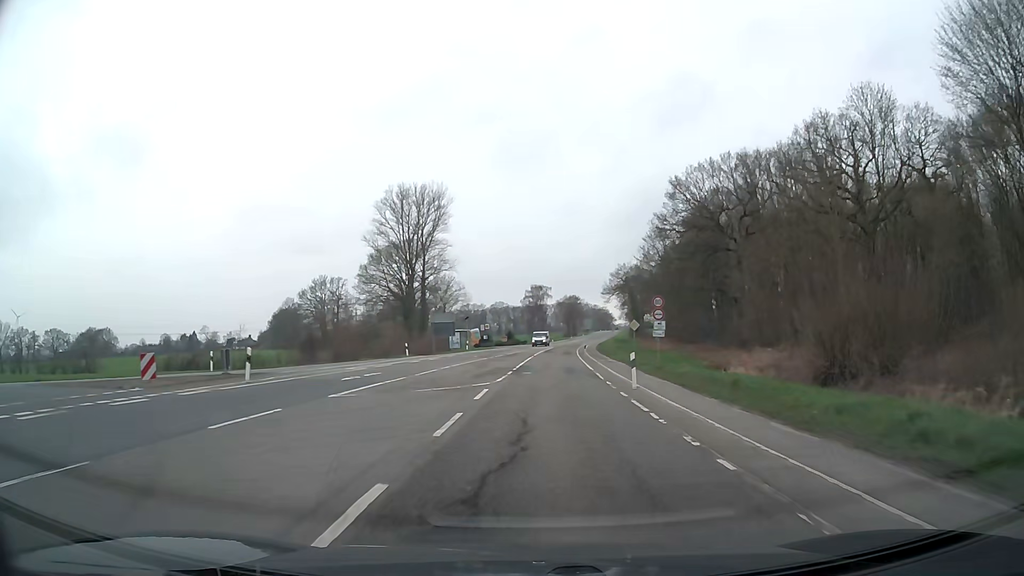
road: secondary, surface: asphalt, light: Day
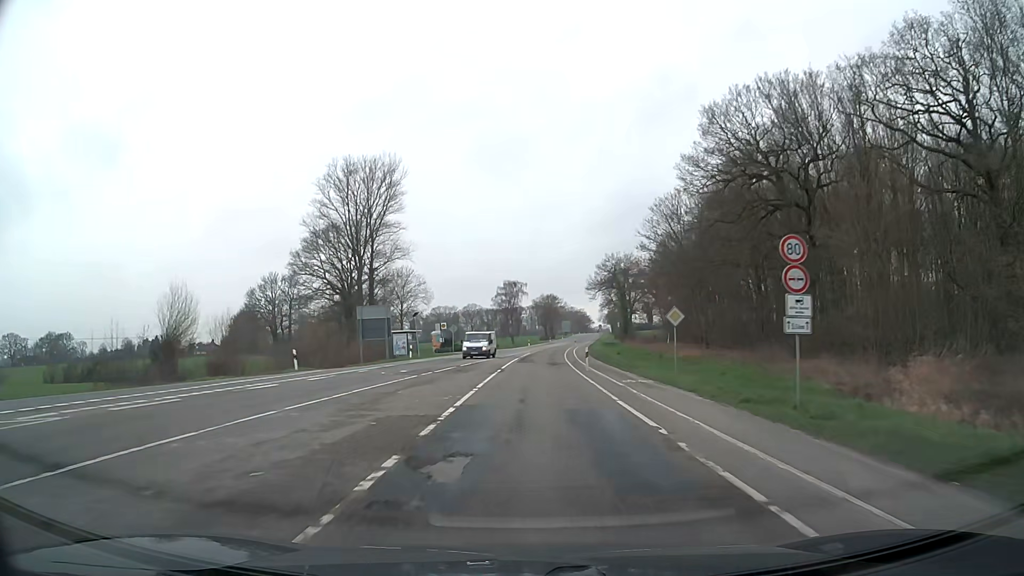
(+0.5, +20.8) m; +2°
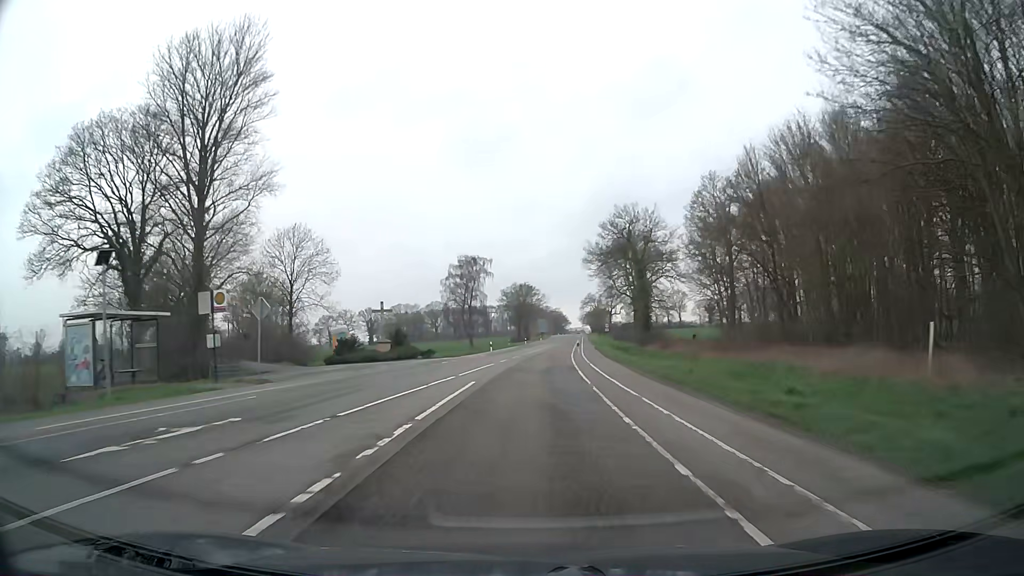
(+0.8, +44.9) m; +2°
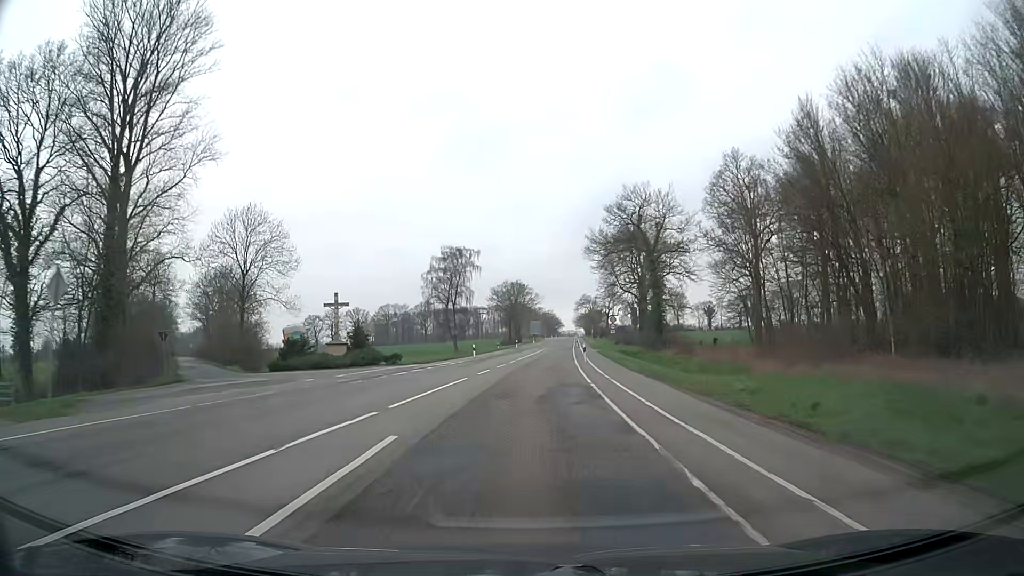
(+0.1, +11.3) m; +1°
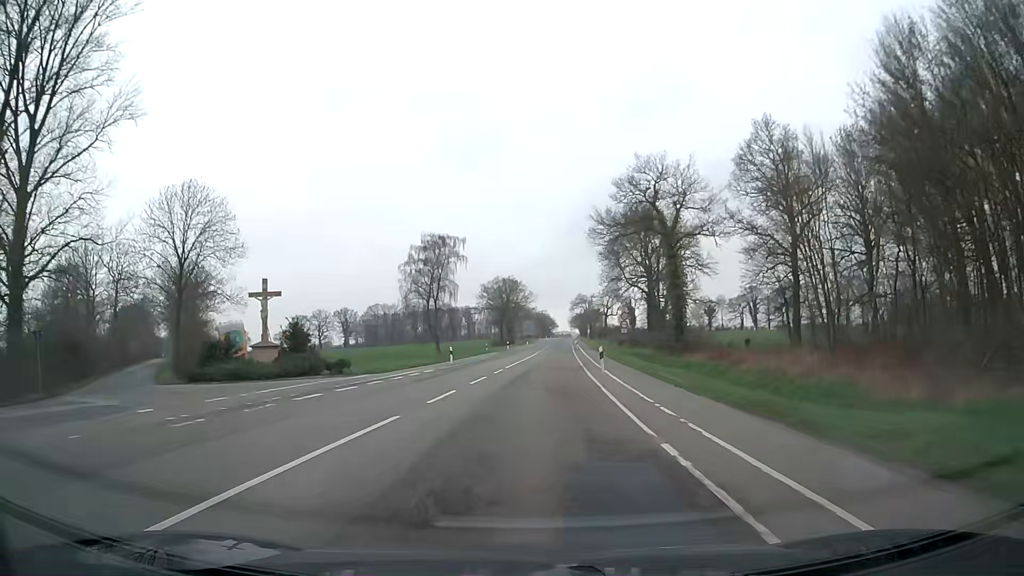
(+0.1, +11.3) m; +1°
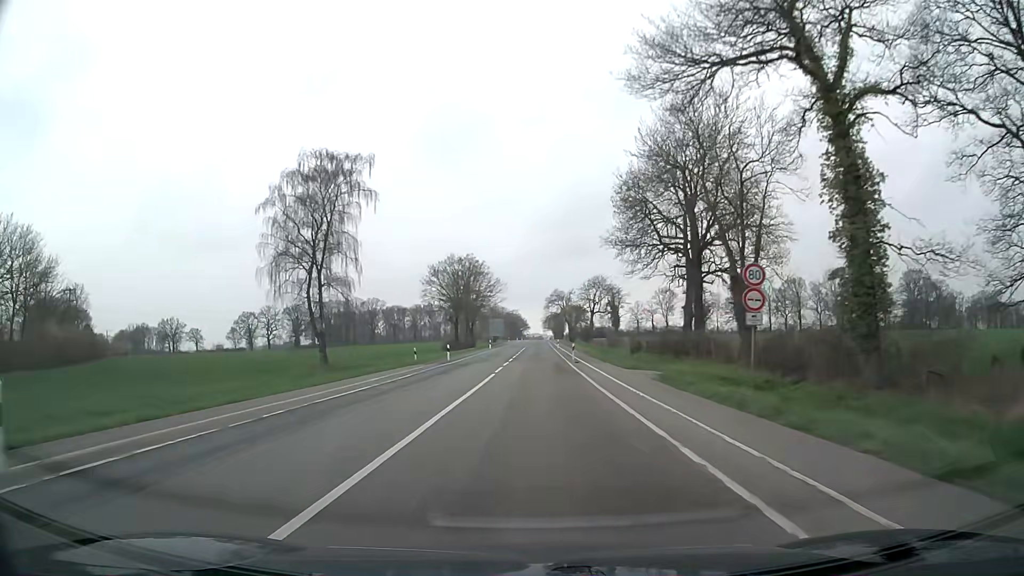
(+0.9, +34.6) m; +3°
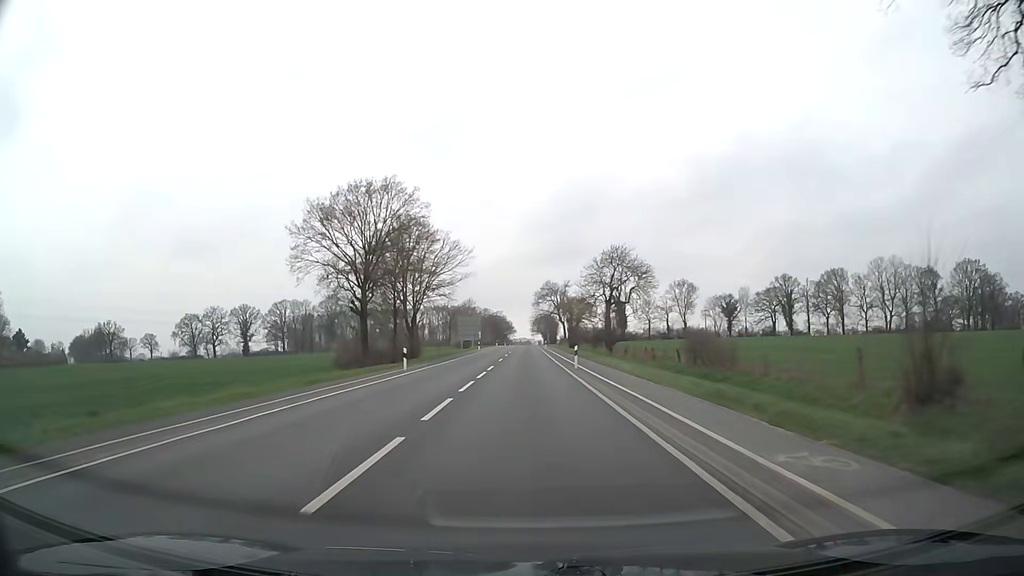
(+0.7, +47.7) m; +1°
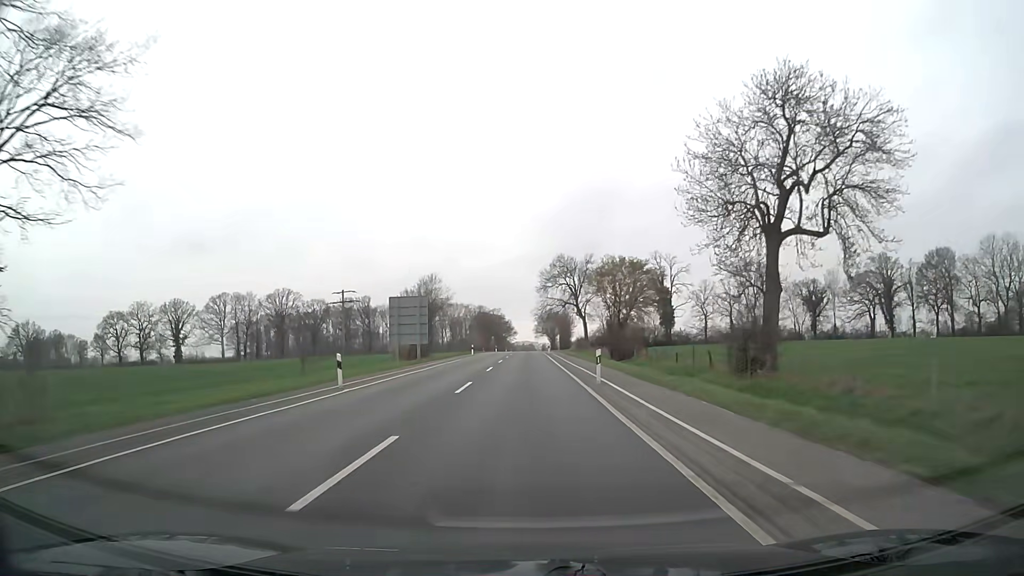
(+0.2, +60.9) m; 0°
(0, +10) (0, +20) (0, +30) (0, +40) (0, +50) (0, +60) (0, +70) (0, +80) (0, +90) (0, +100) m
